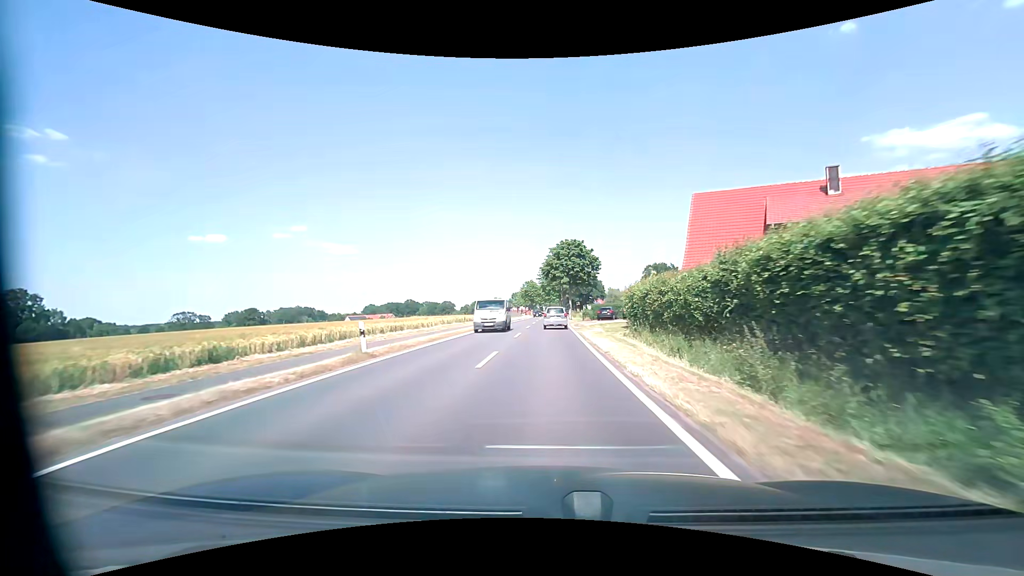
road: tertiary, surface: asphalt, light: Day
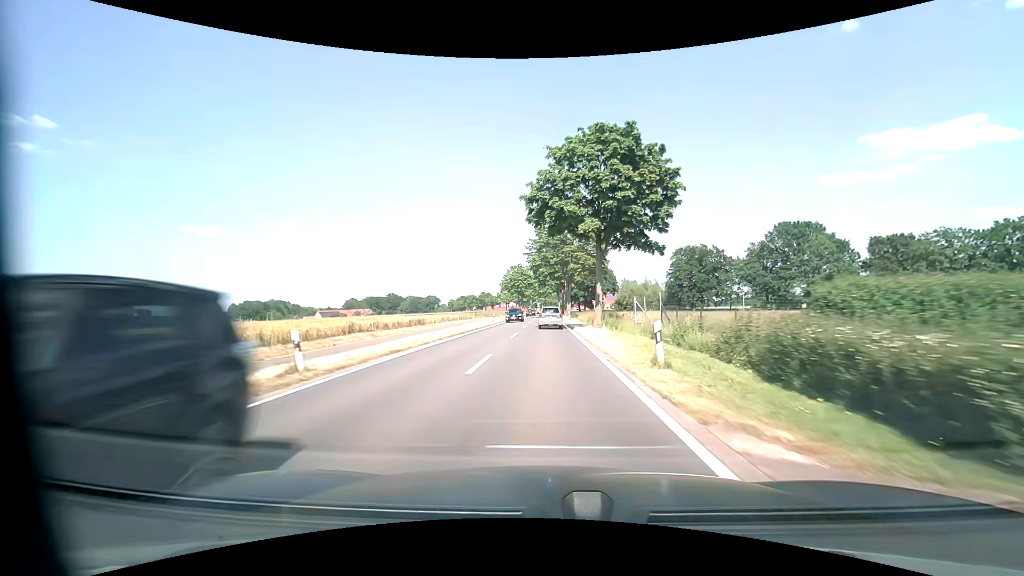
(+0.5, +48.9) m; +1°
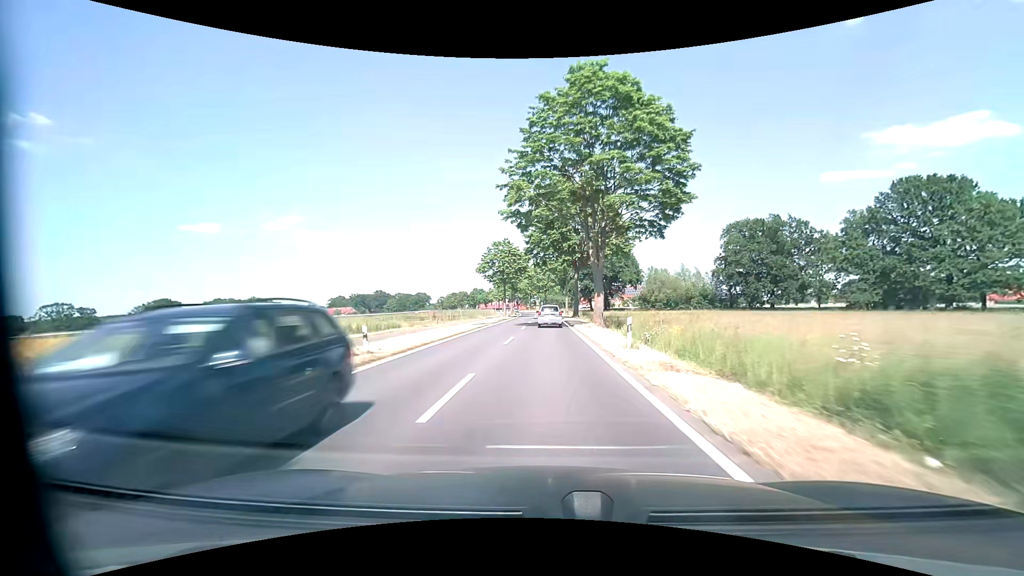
(-0.1, +39.7) m; 0°
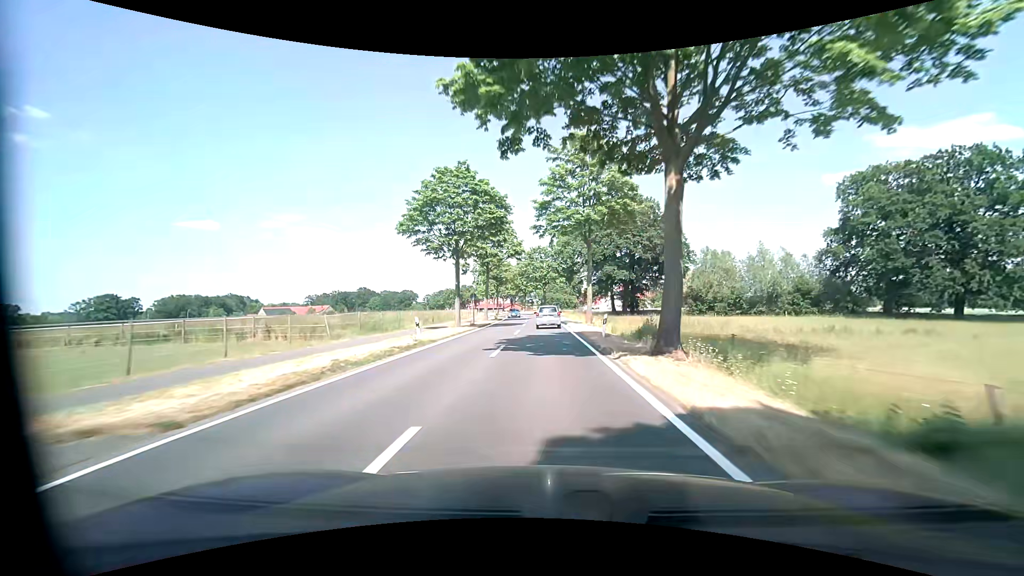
(+0.1, +40.0) m; 0°
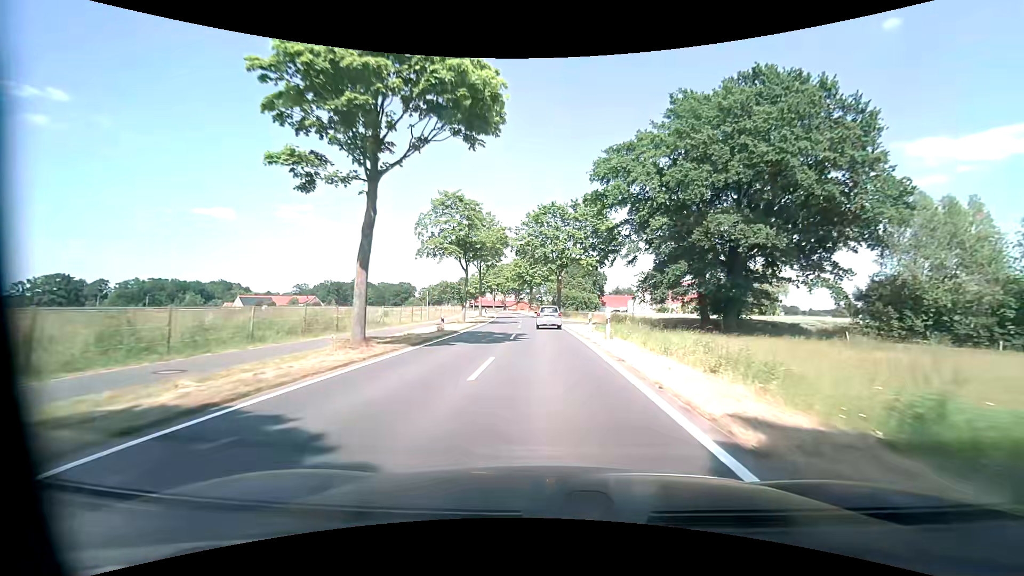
(-0.3, +40.1) m; -1°
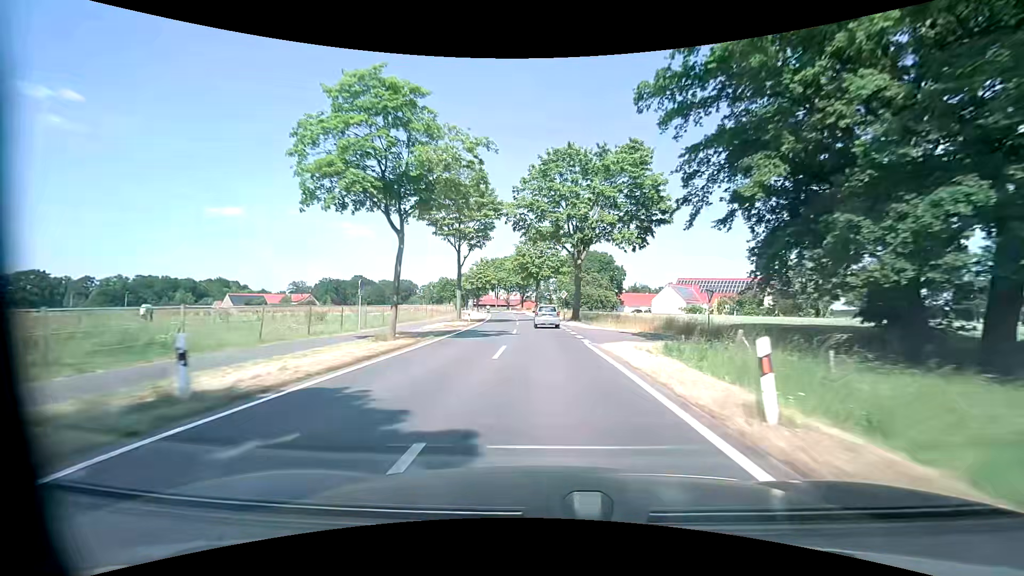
(-0.1, +20.1) m; -1°
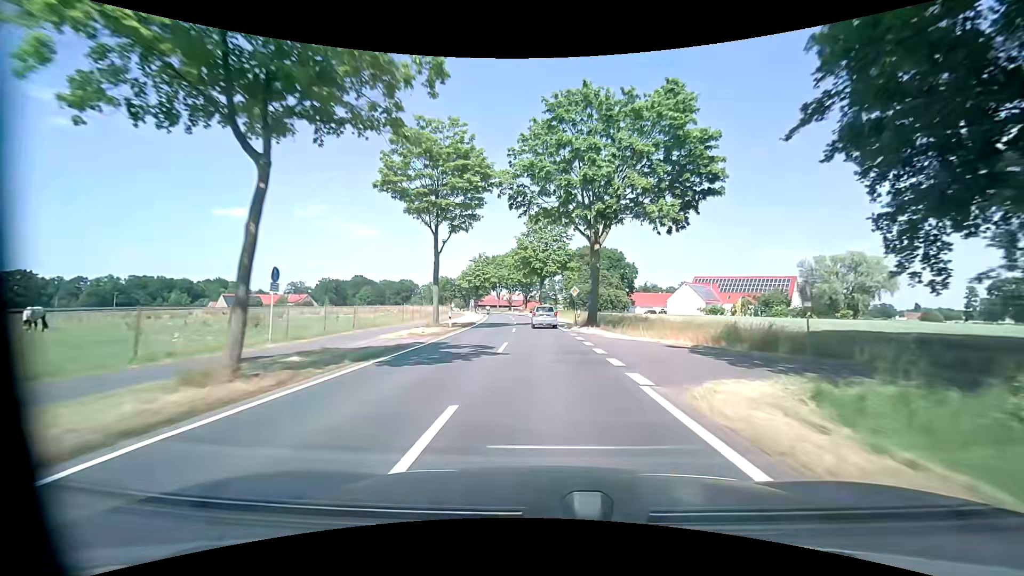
(-0.1, +10.1) m; -1°
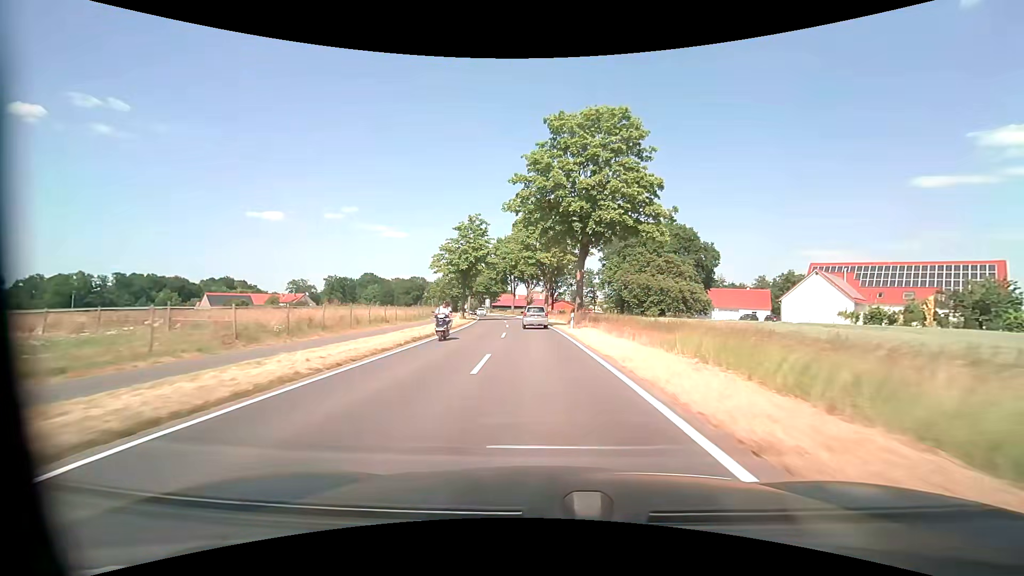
(-0.9, +40.4) m; -3°
(0, +10) (0, +20) (-1, +30) (-2, +40) (-2, +50) (-4, +60) (-5, +70) (-6, +80) (-8, +90) (-10, +99) m
